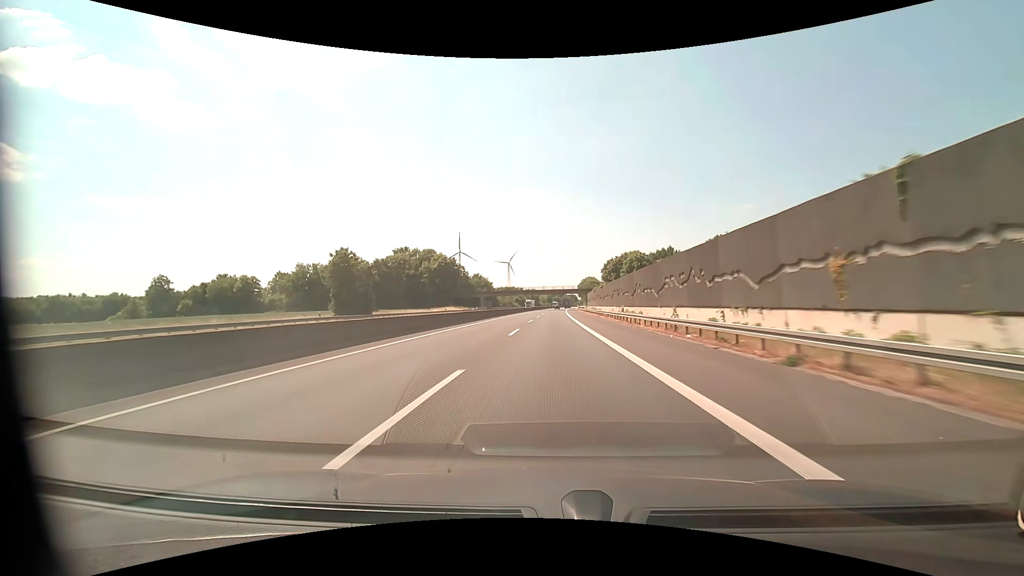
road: motorway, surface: asphalt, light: Day
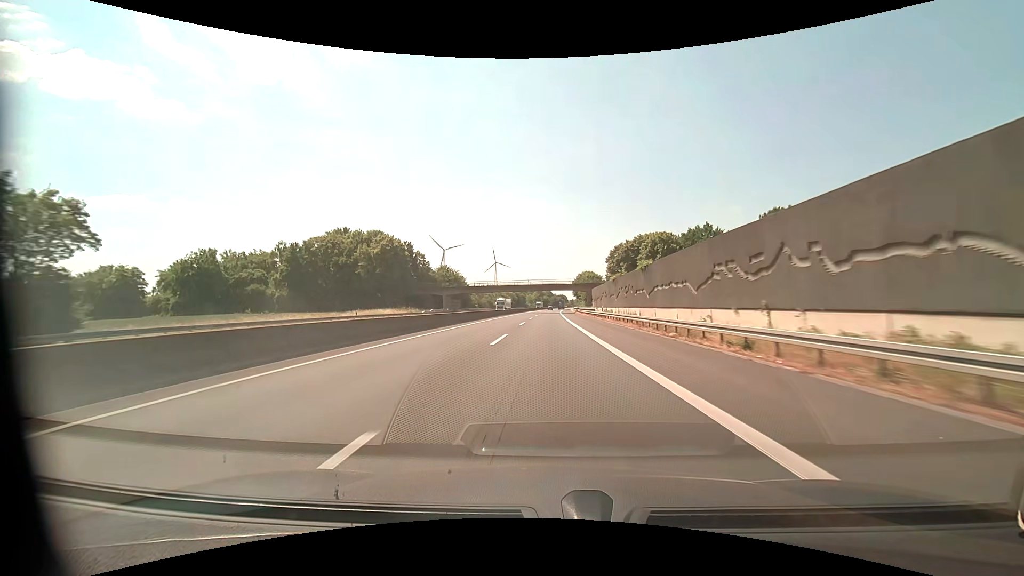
(+0.5, +41.5) m; +1°
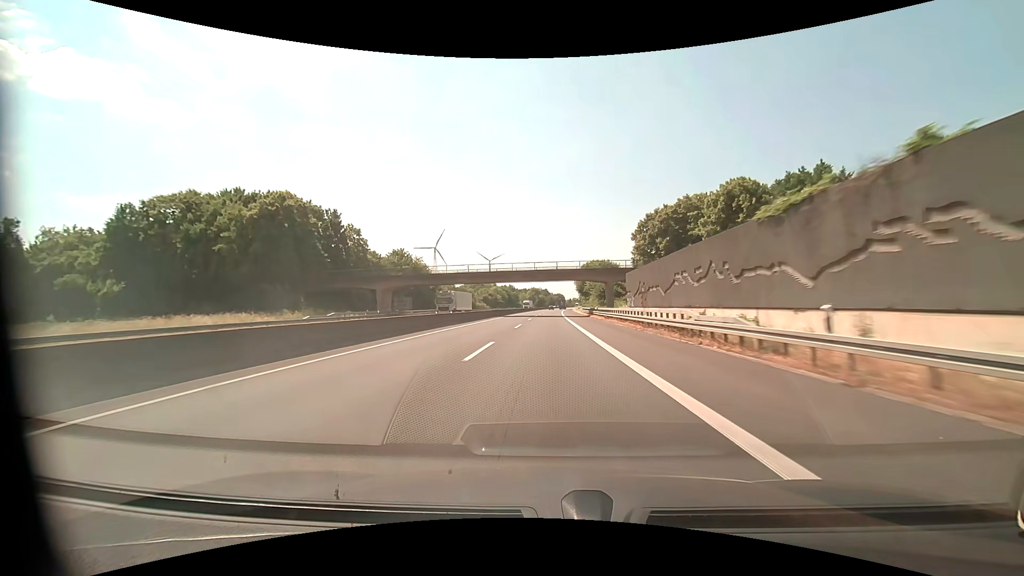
(+0.2, +41.5) m; 0°
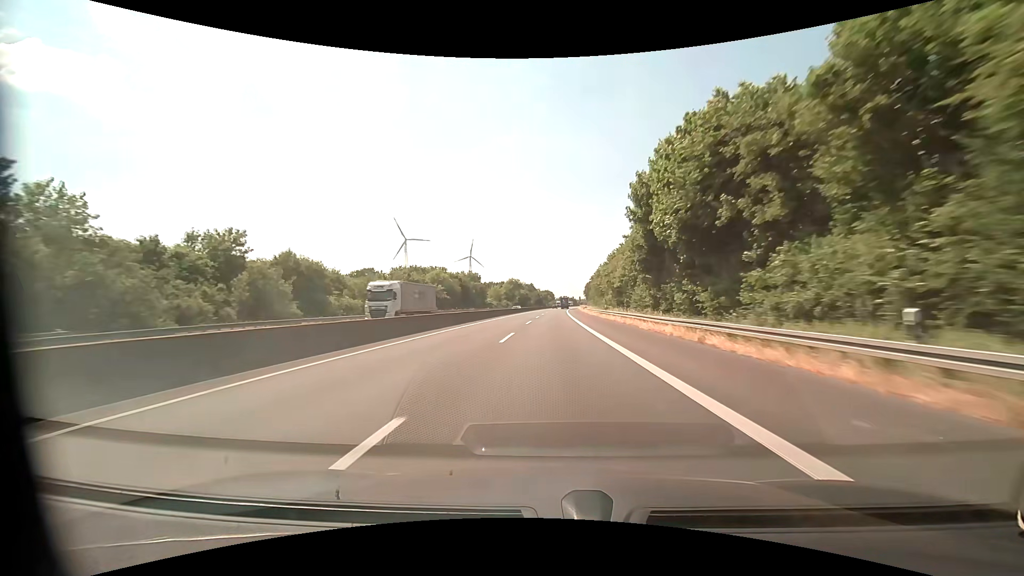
(+1.1, +103.6) m; +1°
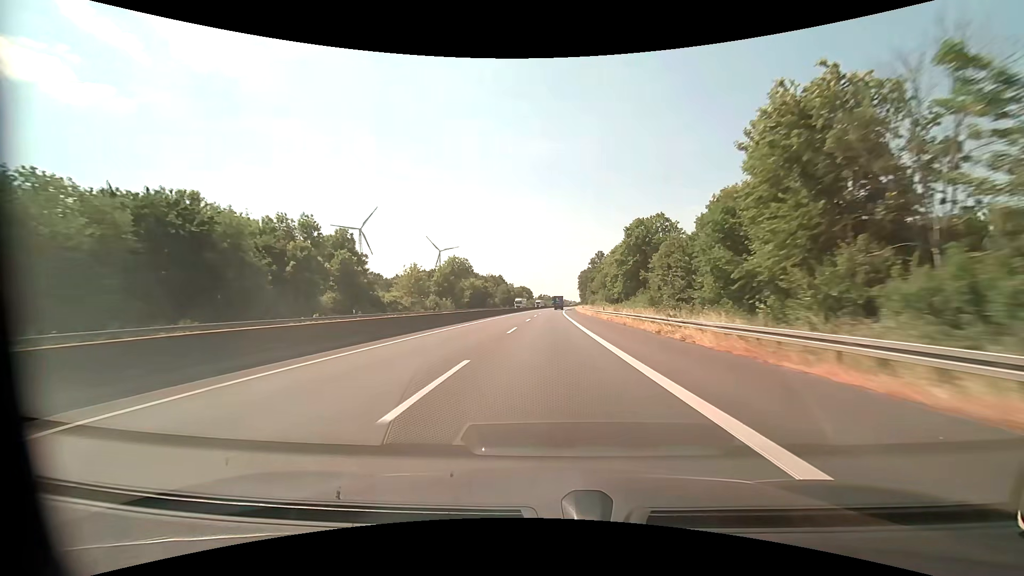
(+2.4, +103.4) m; +2°
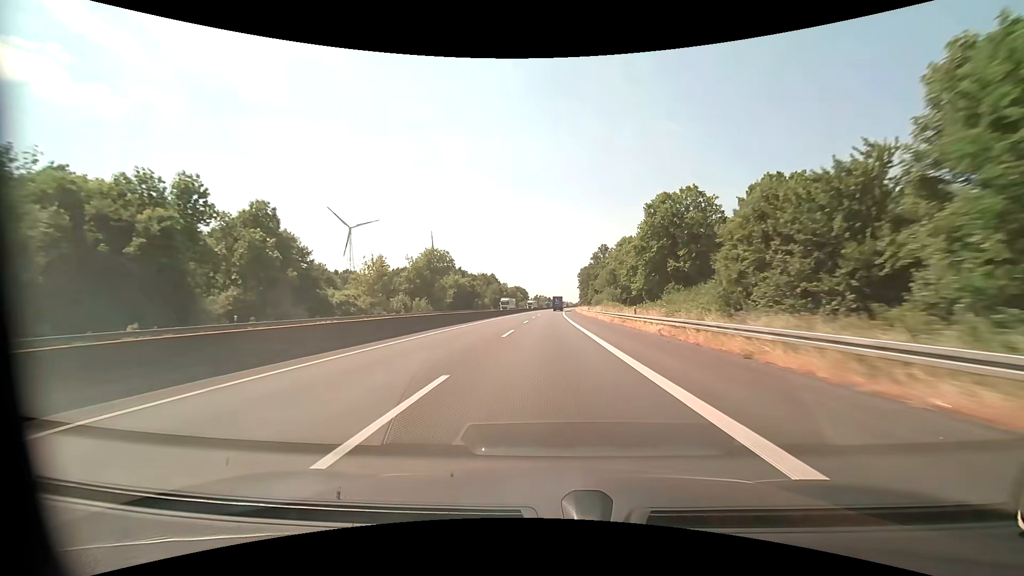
(+0.1, +20.7) m; 0°
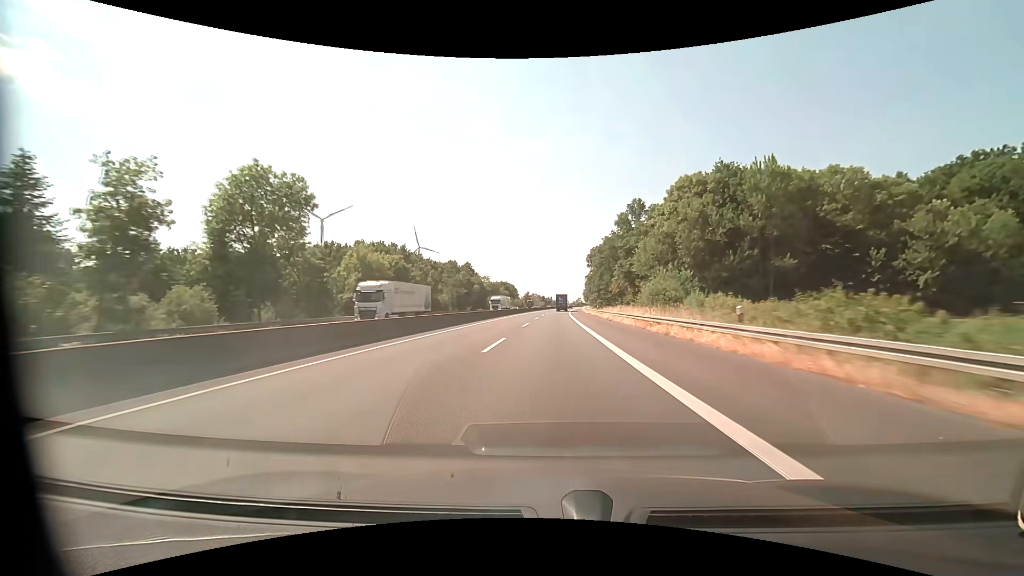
(+0.7, +61.9) m; +1°
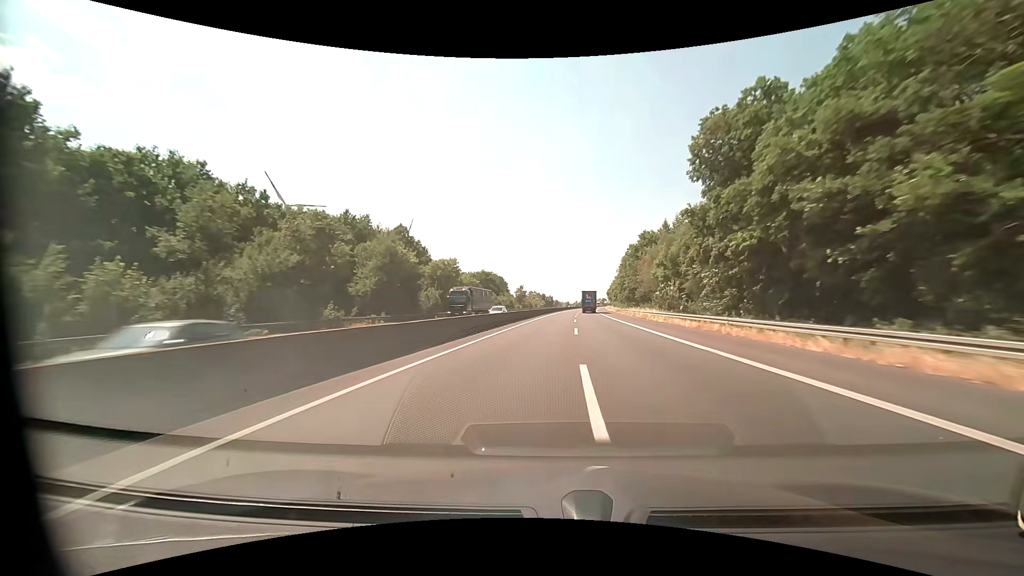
(-0.4, +82.4) m; 0°
(0, +10) (0, +20) (0, +30) (+1, +40) (+1, +50) (+2, +60) (+3, +70) (+3, +80) (+4, +90) (+5, +100) m
